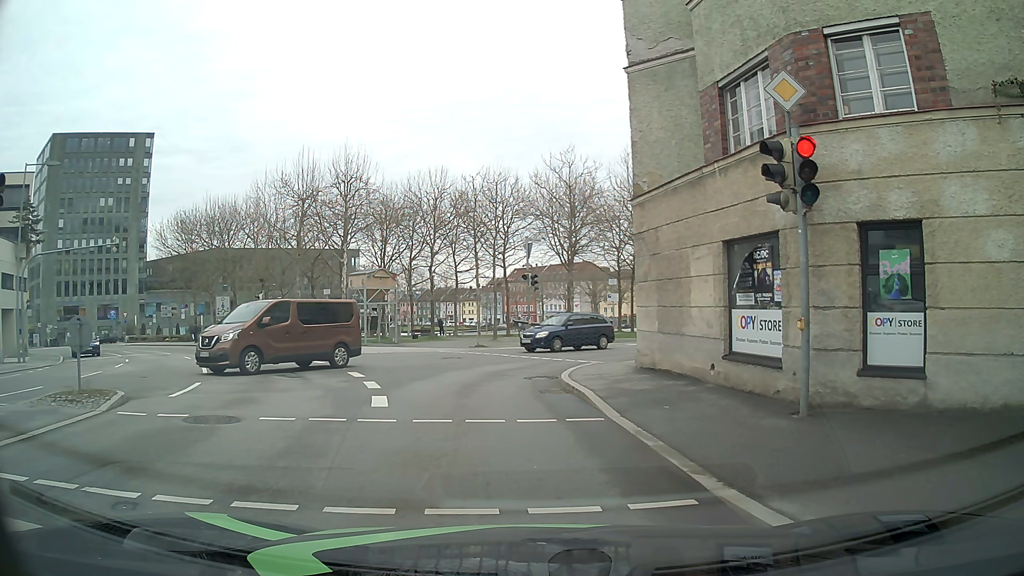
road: tertiary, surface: asphalt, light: Day
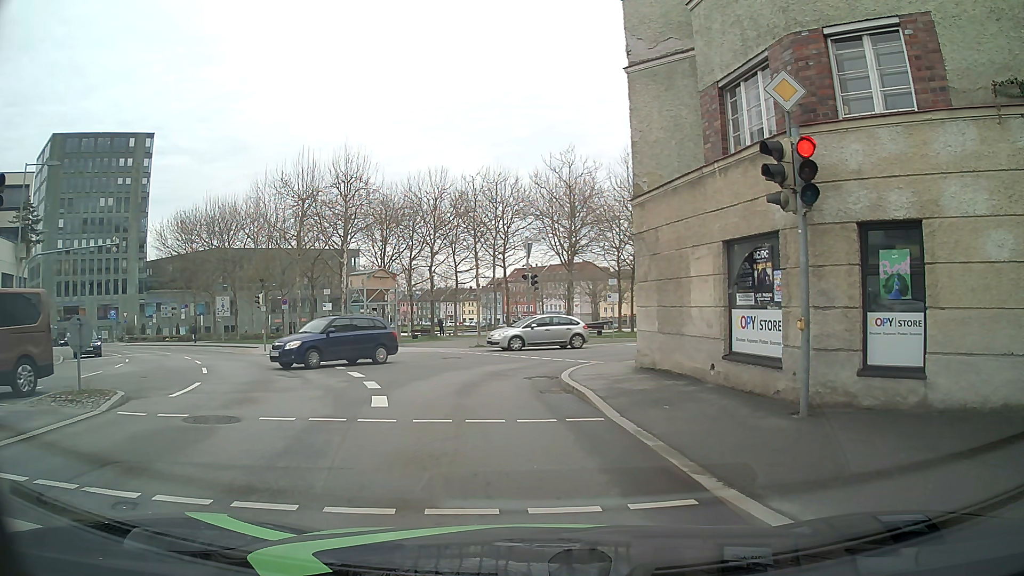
(0.0, 0.0) m; 0°
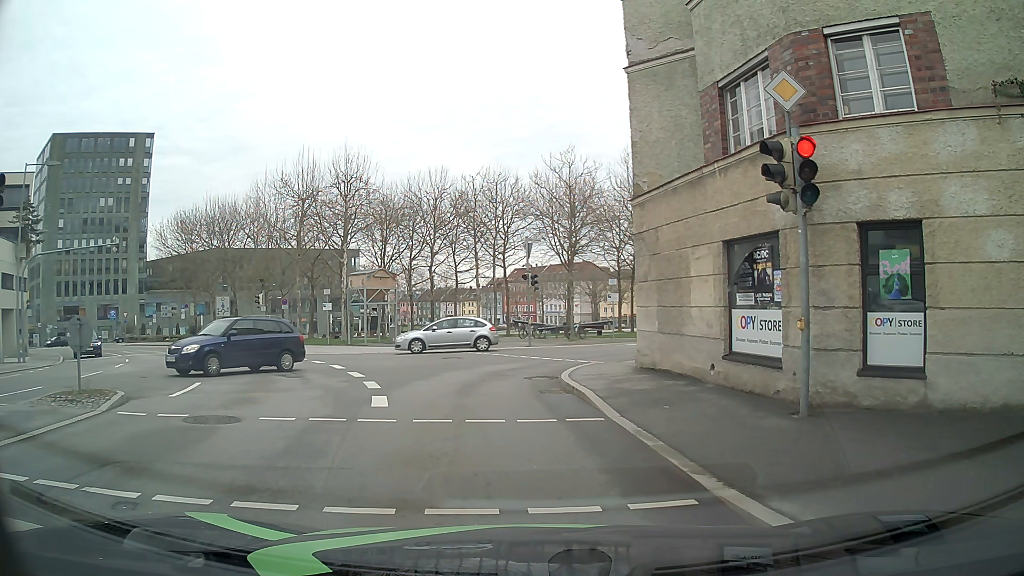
(0.0, 0.0) m; 0°
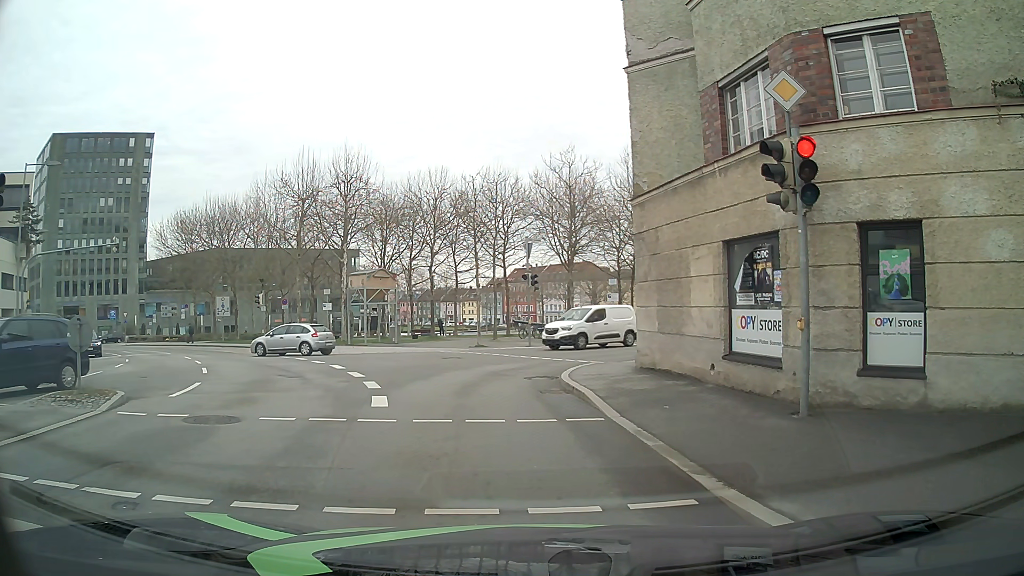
(0.0, 0.0) m; 0°
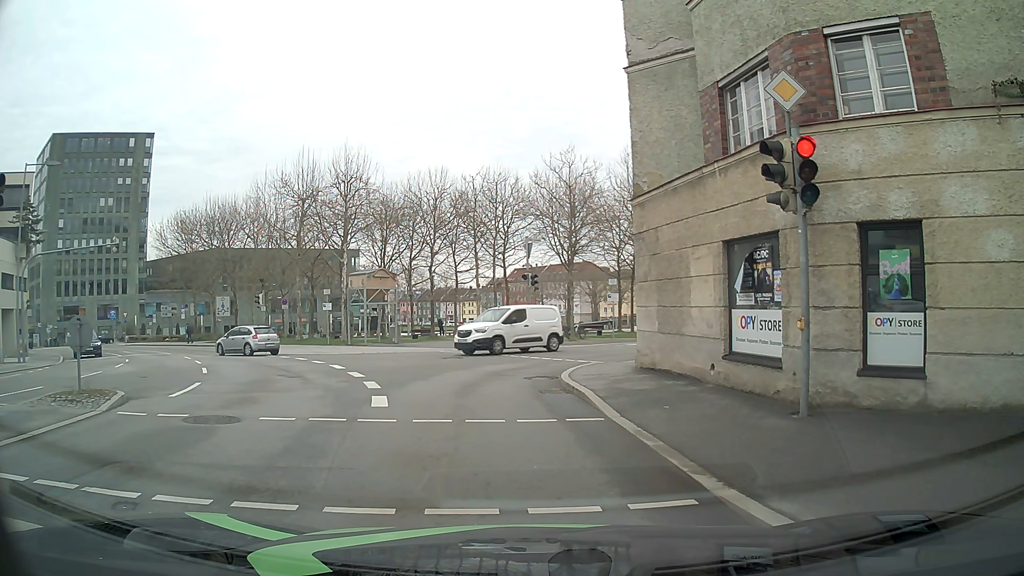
(0.0, 0.0) m; 0°
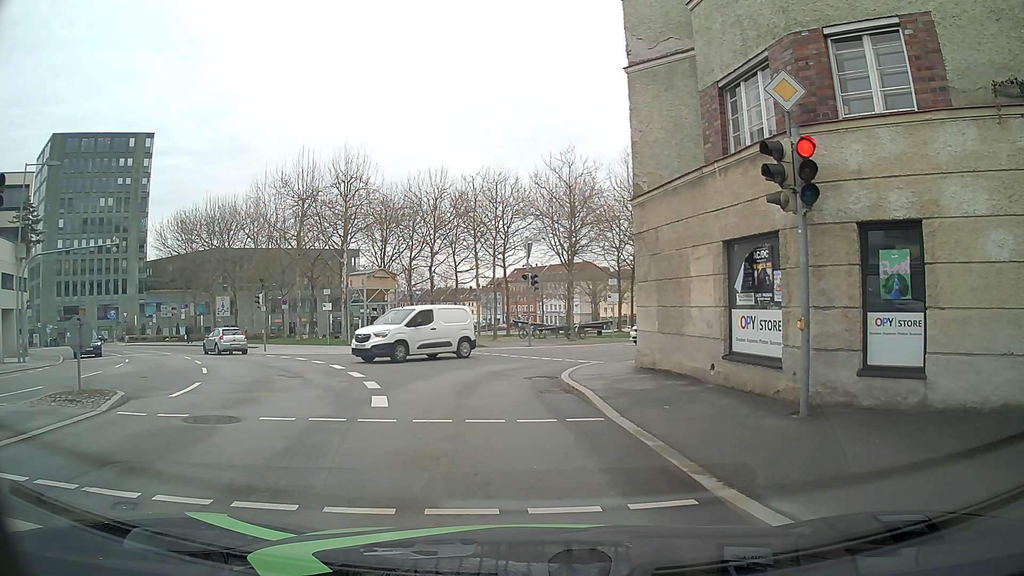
(0.0, 0.0) m; 0°
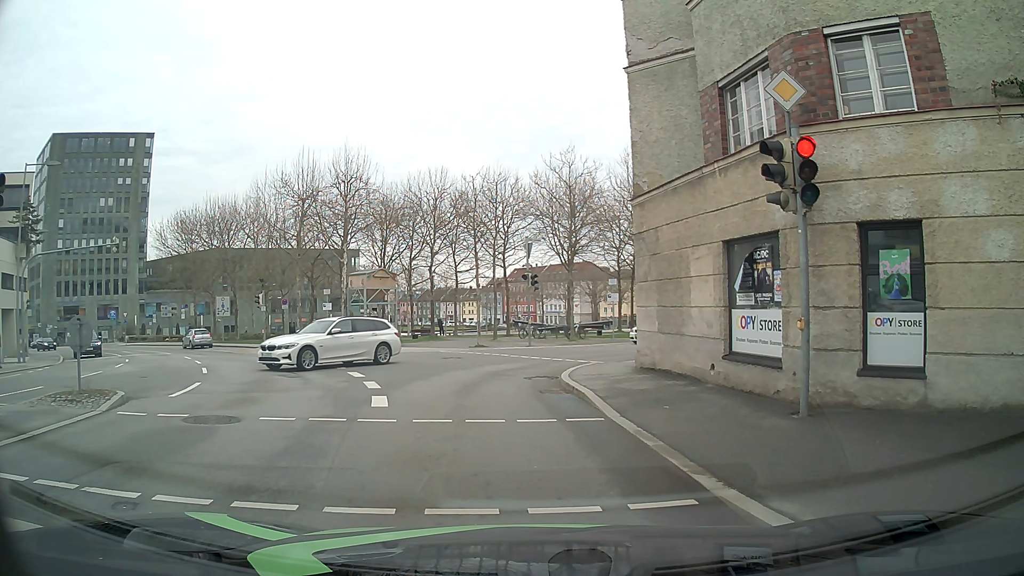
(0.0, 0.0) m; 0°
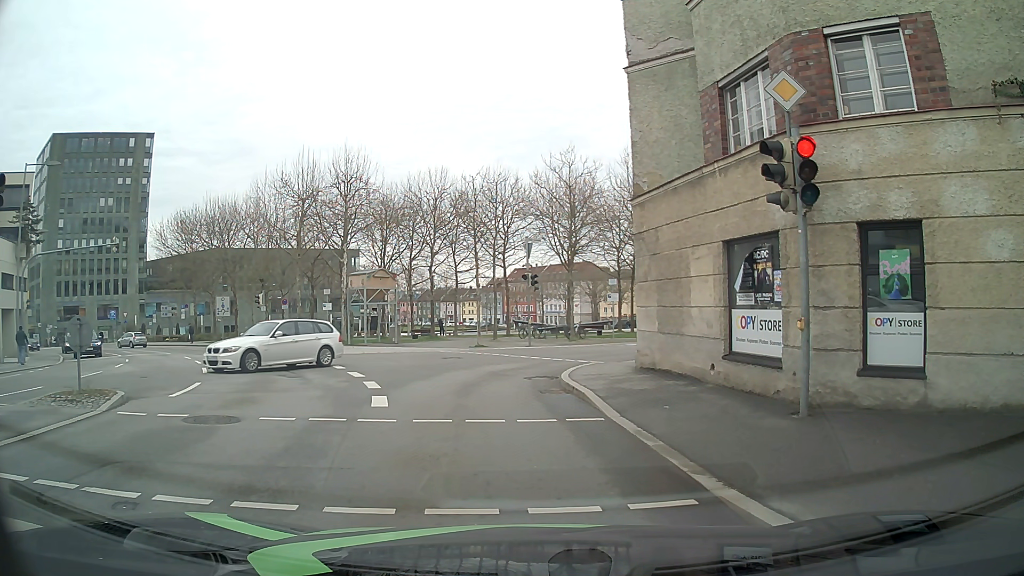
(0.0, 0.0) m; 0°
(-1, +10) (-2, +20) (+3, +28) (+10, +35) (+17, +43) (+24, +50) (+31, +57) (+38, +64) (+45, +72) (+51, +79) m
